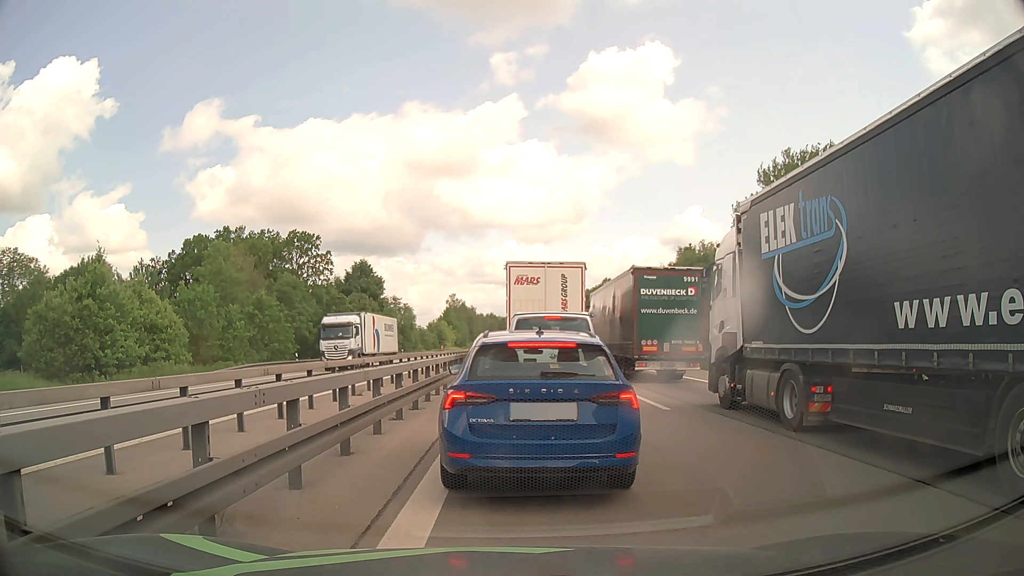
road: motorway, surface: asphalt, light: Day
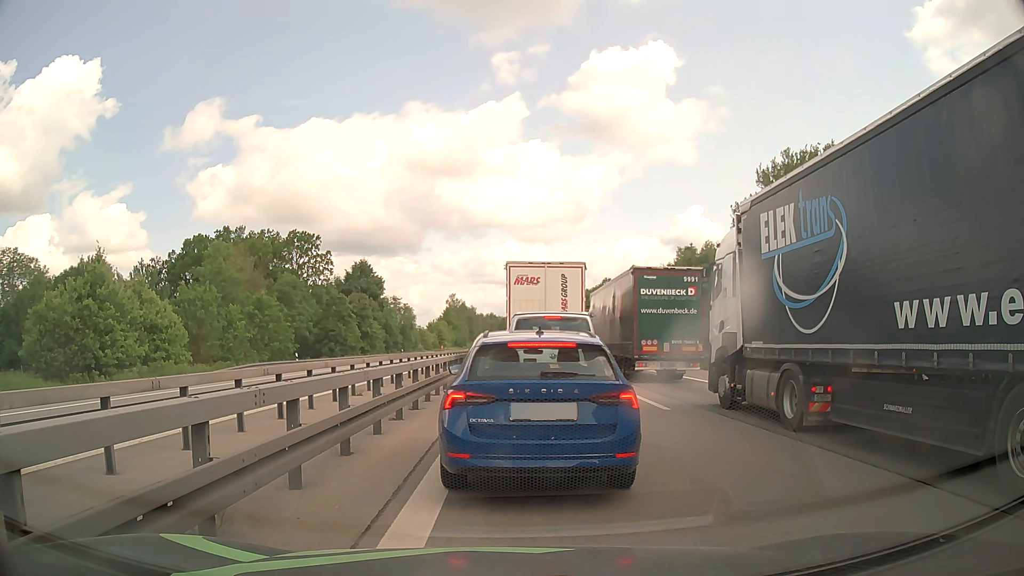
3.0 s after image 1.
(0.0, 0.0) m; 0°
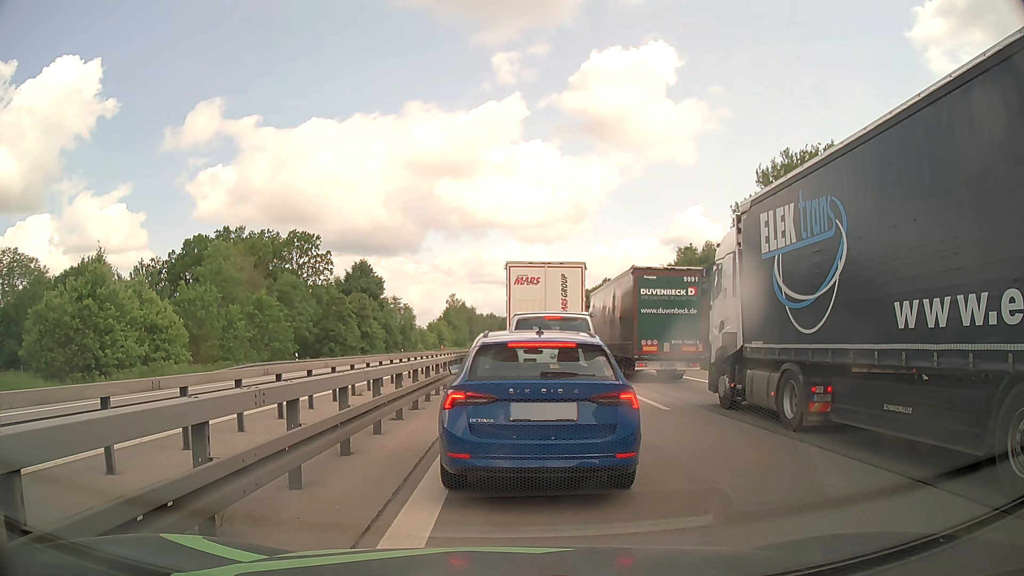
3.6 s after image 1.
(0.0, 0.0) m; 0°
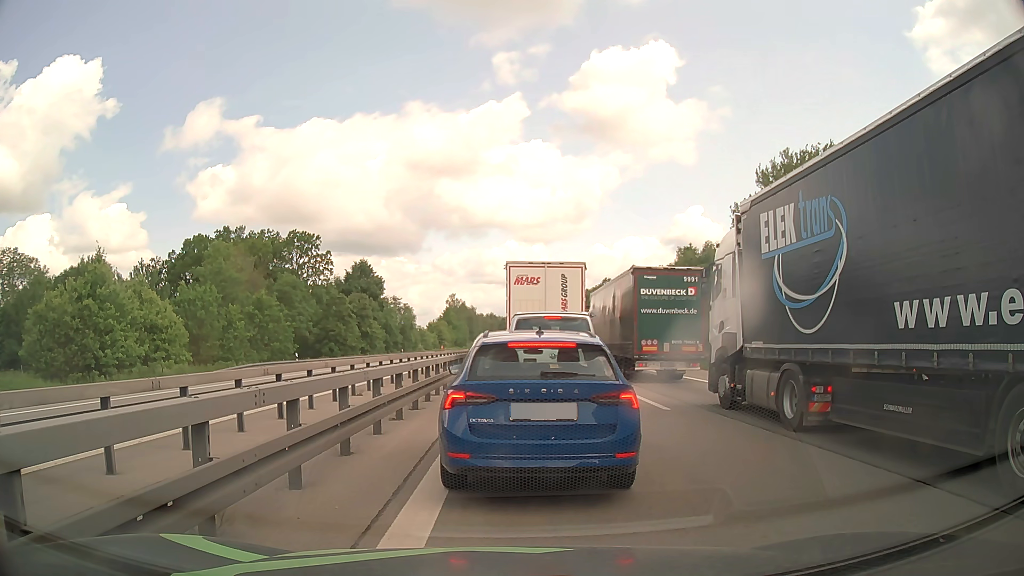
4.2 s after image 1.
(0.0, 0.0) m; 0°
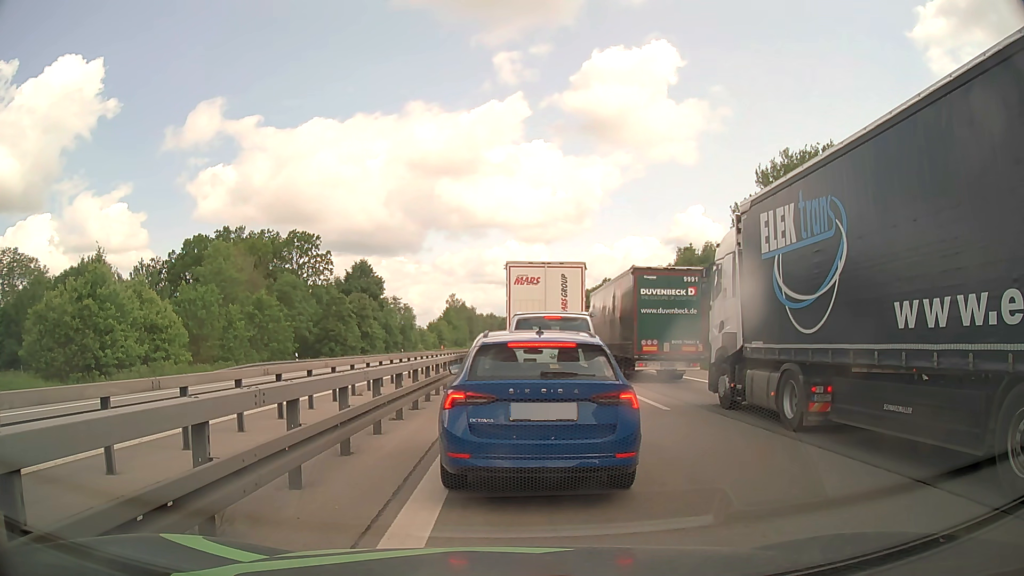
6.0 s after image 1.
(0.0, 0.0) m; 0°
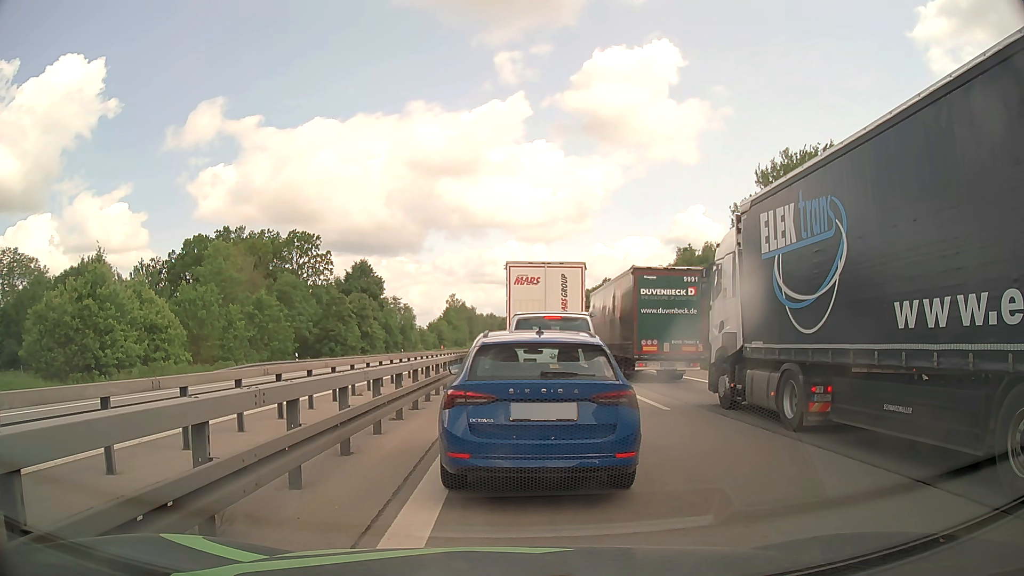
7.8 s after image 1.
(0.0, 0.0) m; 0°
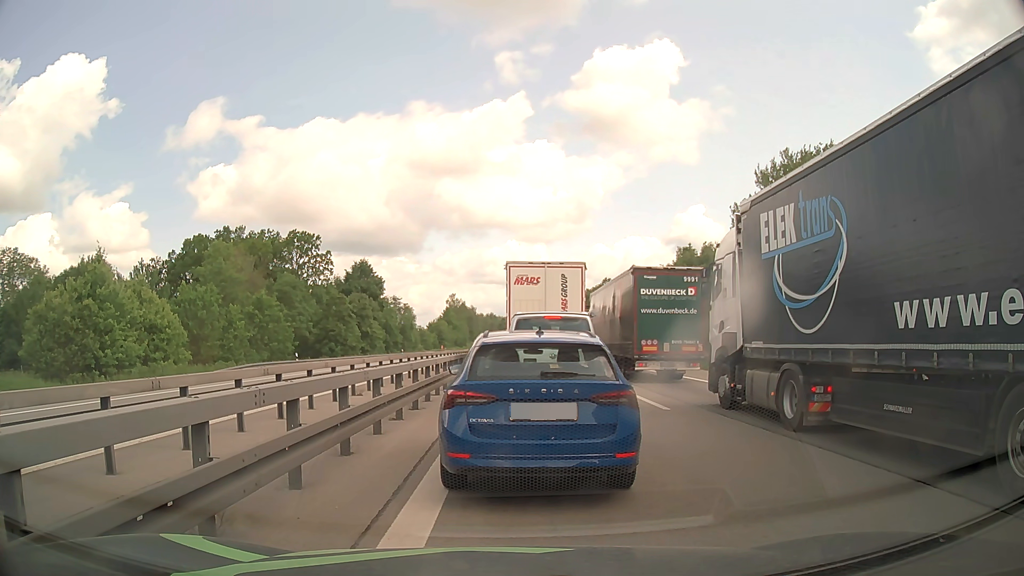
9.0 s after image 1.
(0.0, 0.0) m; 0°
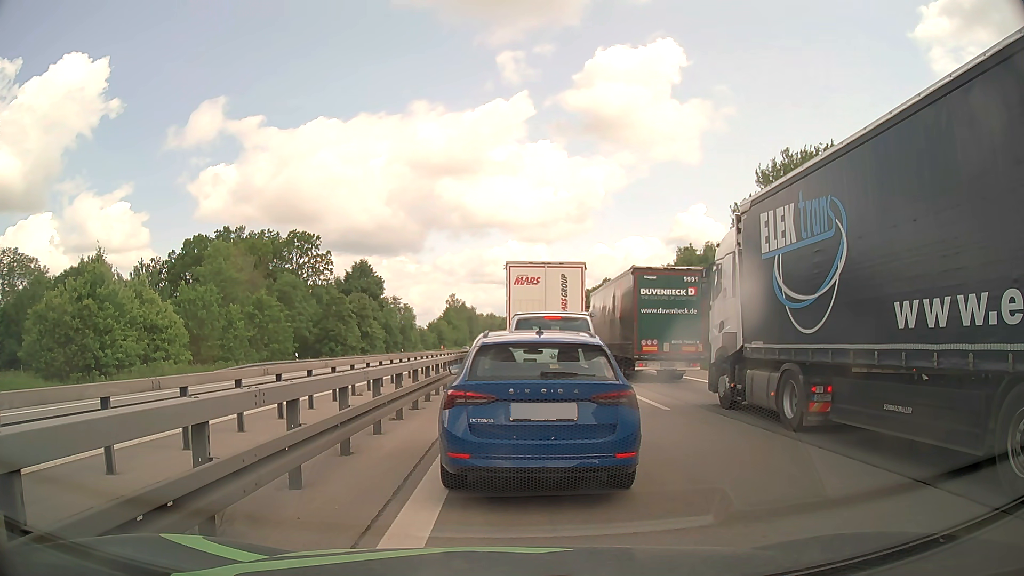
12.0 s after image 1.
(0.0, 0.0) m; 0°
